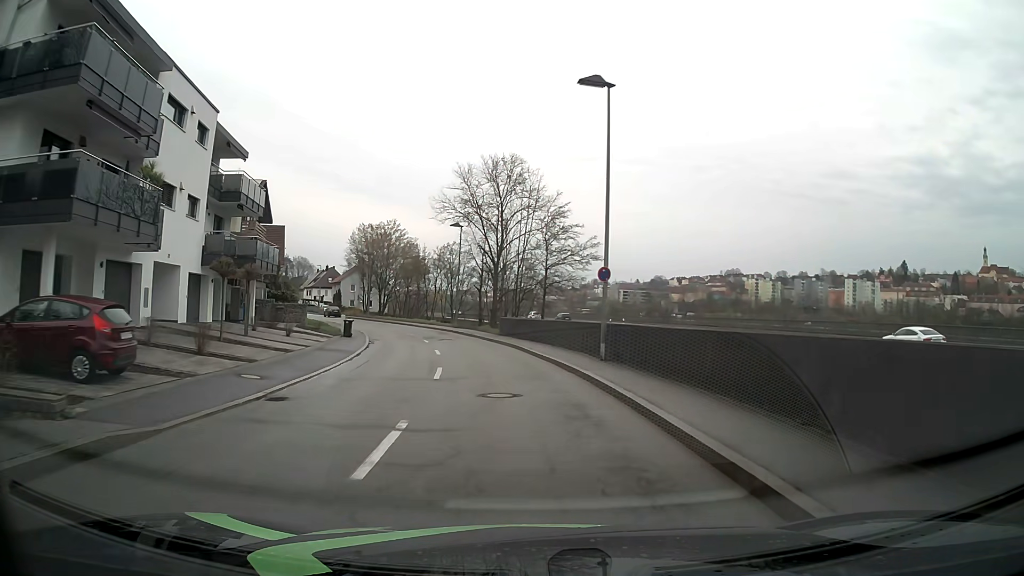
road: tertiary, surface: asphalt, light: Day
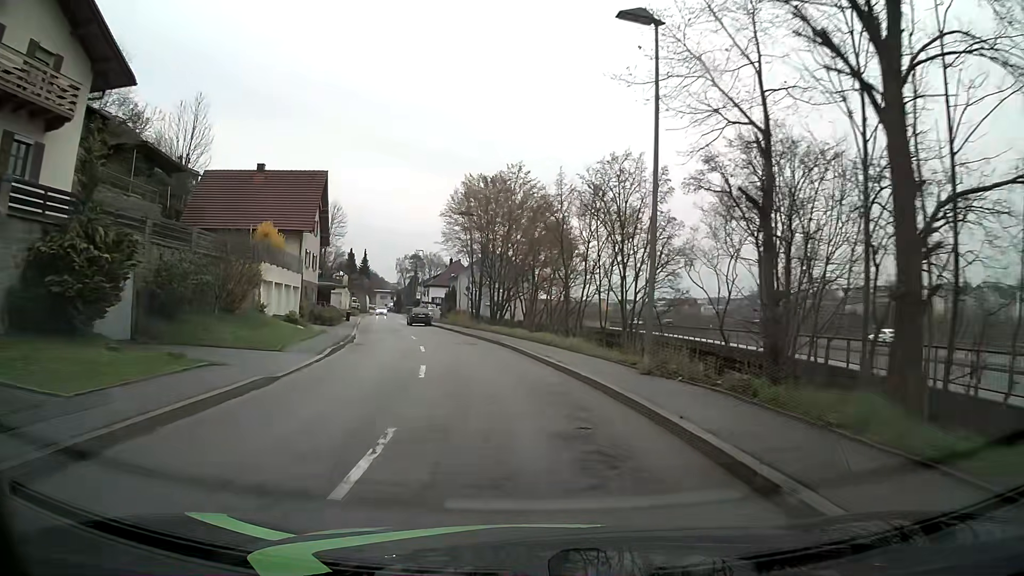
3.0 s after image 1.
(-4.3, +36.8) m; -14°
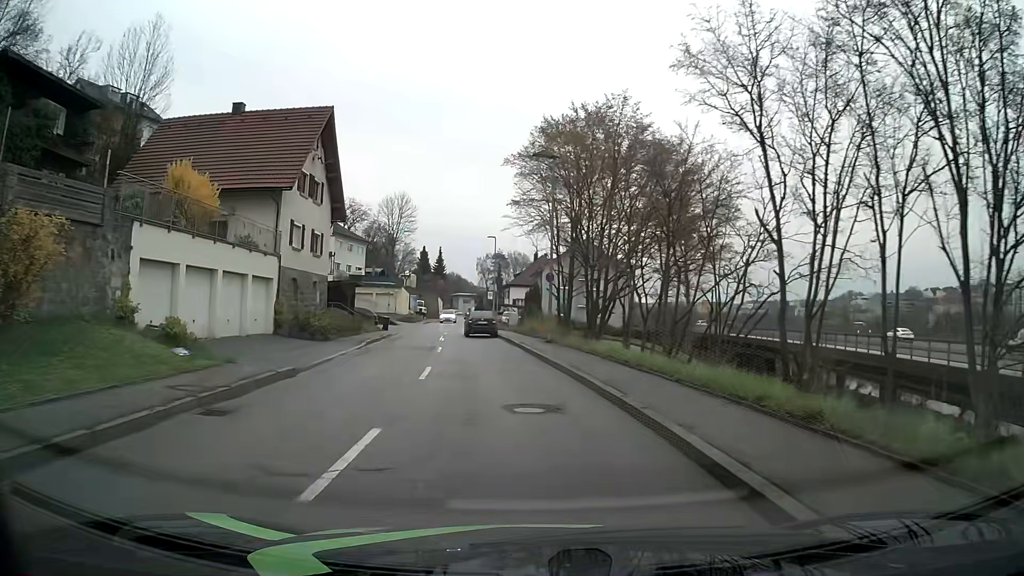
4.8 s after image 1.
(-1.1, +17.6) m; -8°
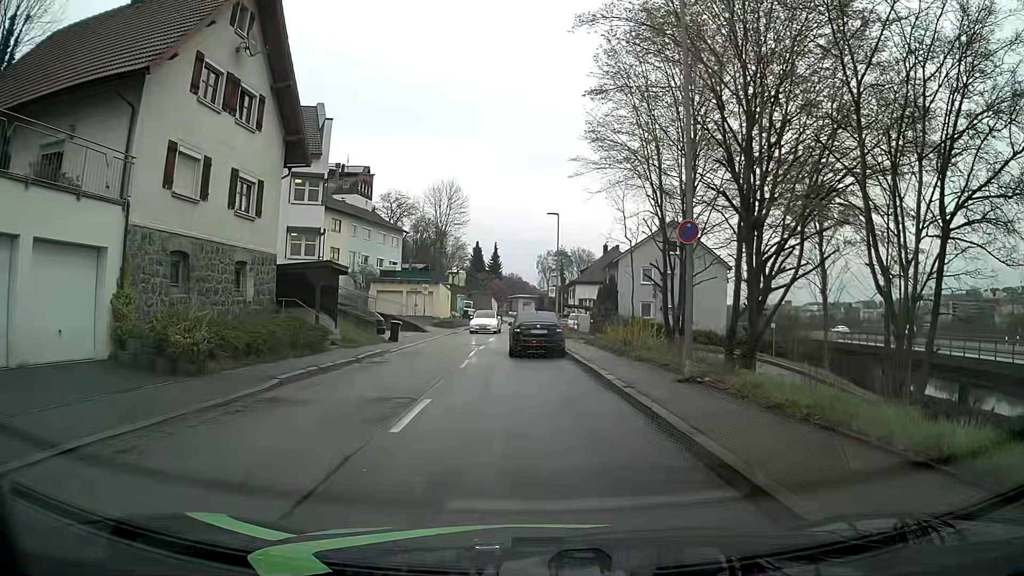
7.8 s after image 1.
(-0.7, +14.7) m; -6°
